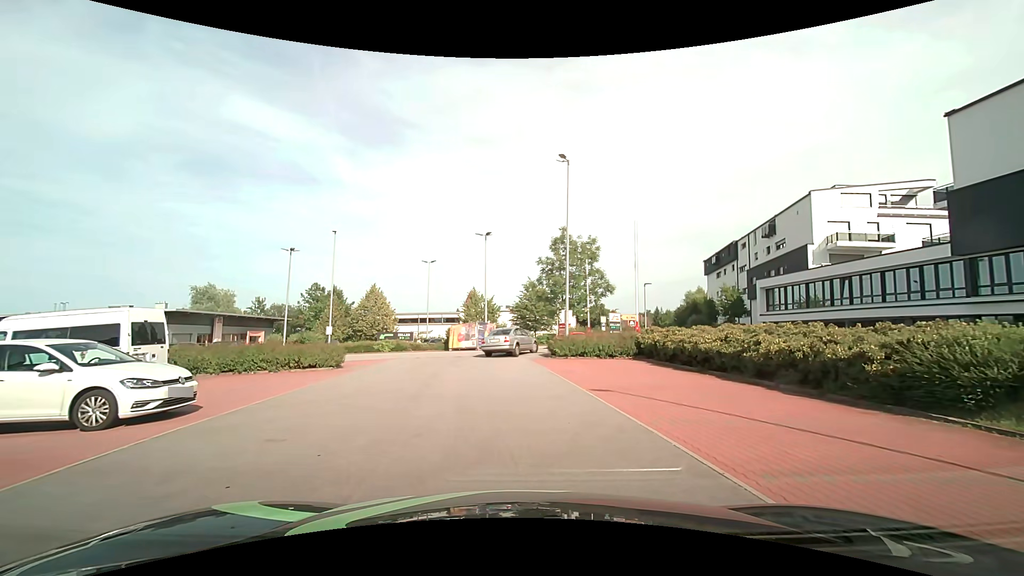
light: Day
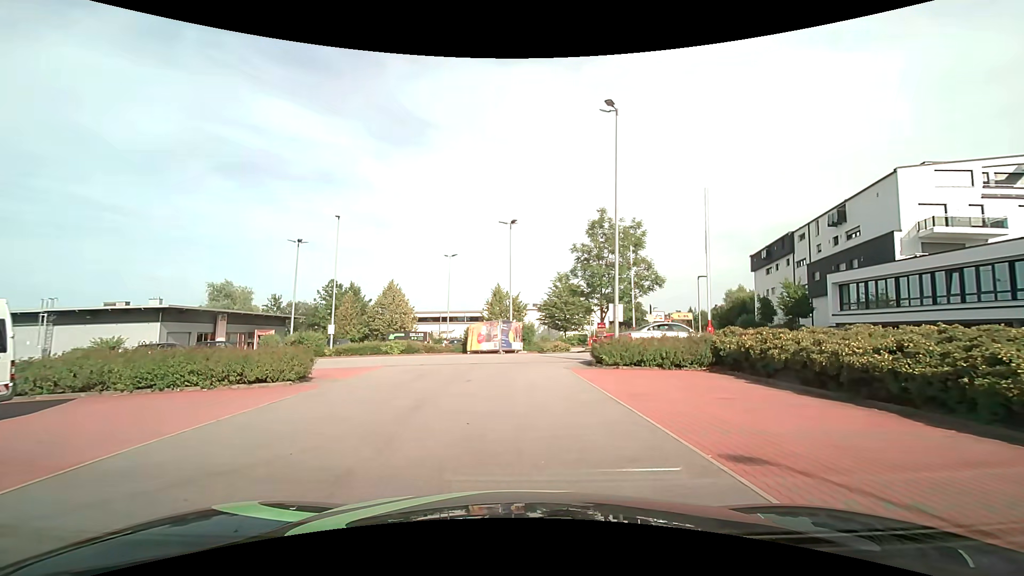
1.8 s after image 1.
(-0.2, +6.0) m; -3°
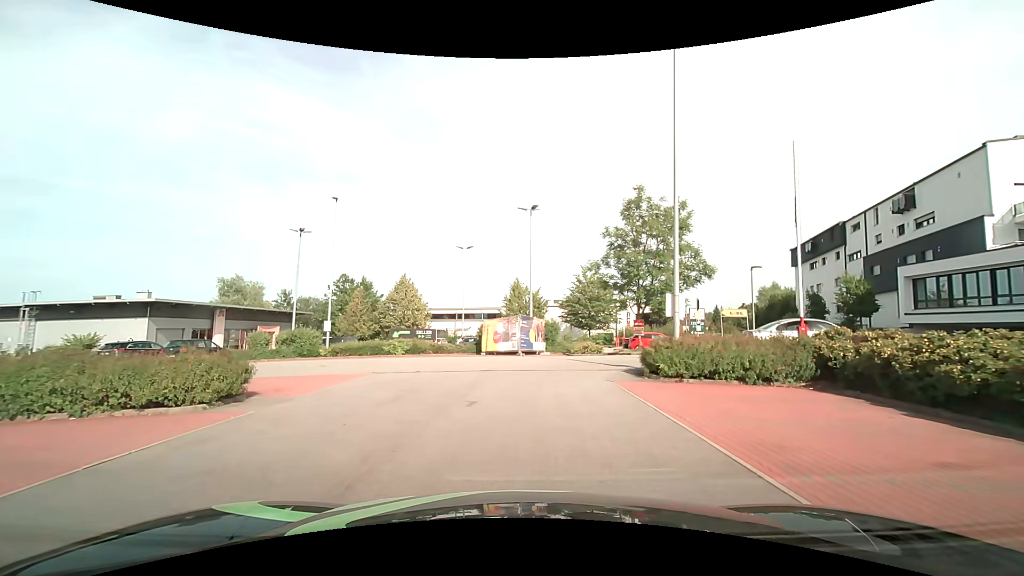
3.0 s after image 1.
(-0.1, +4.8) m; -3°
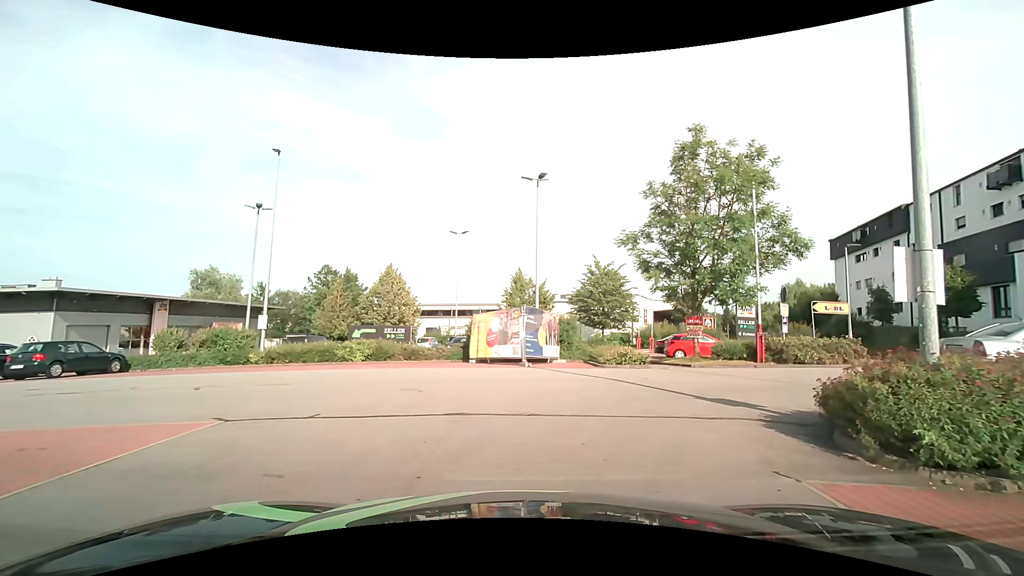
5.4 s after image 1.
(0.0, +8.3) m; 0°
